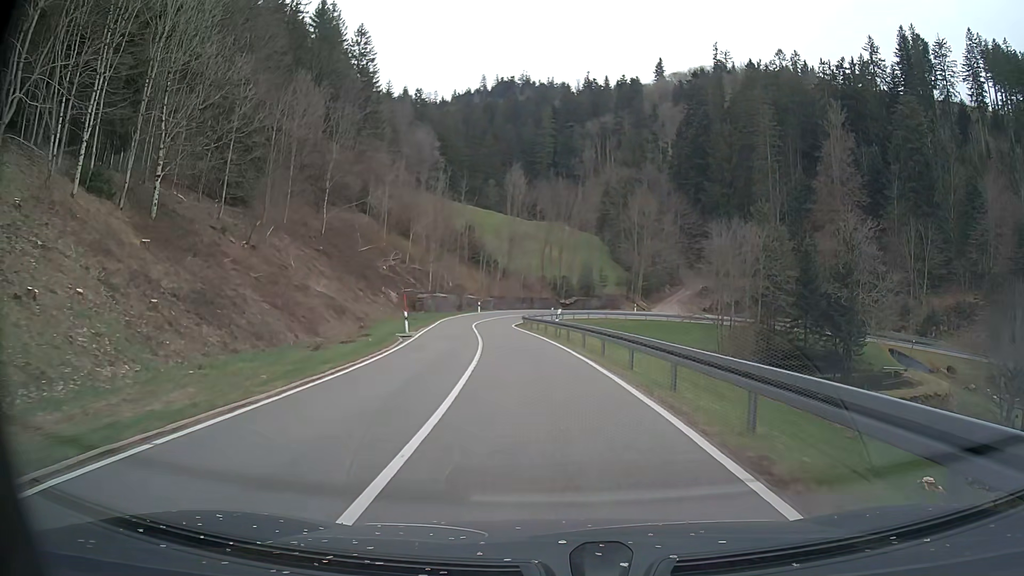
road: tertiary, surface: asphalt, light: Day
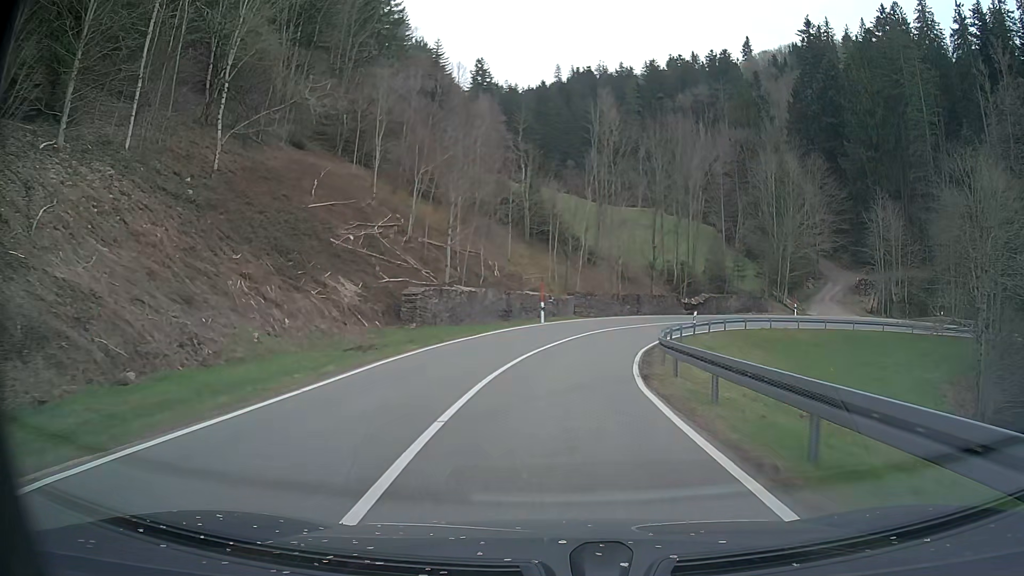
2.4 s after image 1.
(-3.0, +37.1) m; -7°
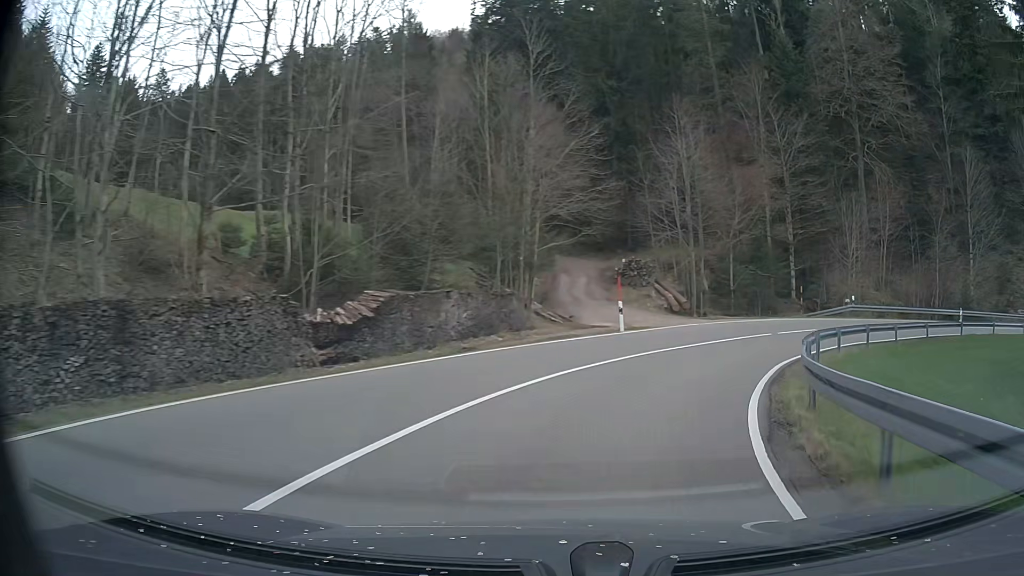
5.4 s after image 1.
(+6.7, +40.7) m; +29°
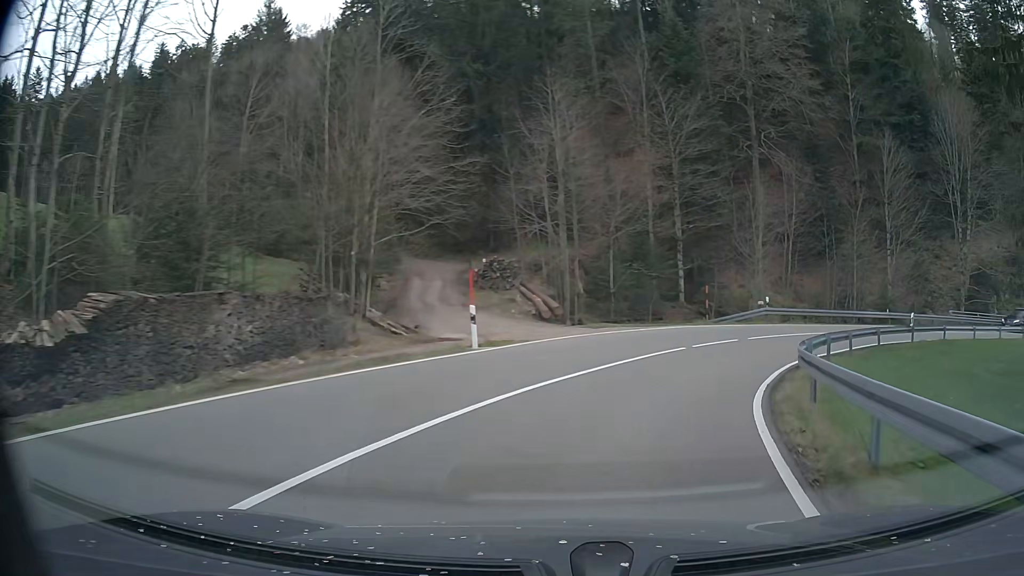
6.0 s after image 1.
(+0.8, +7.5) m; +12°
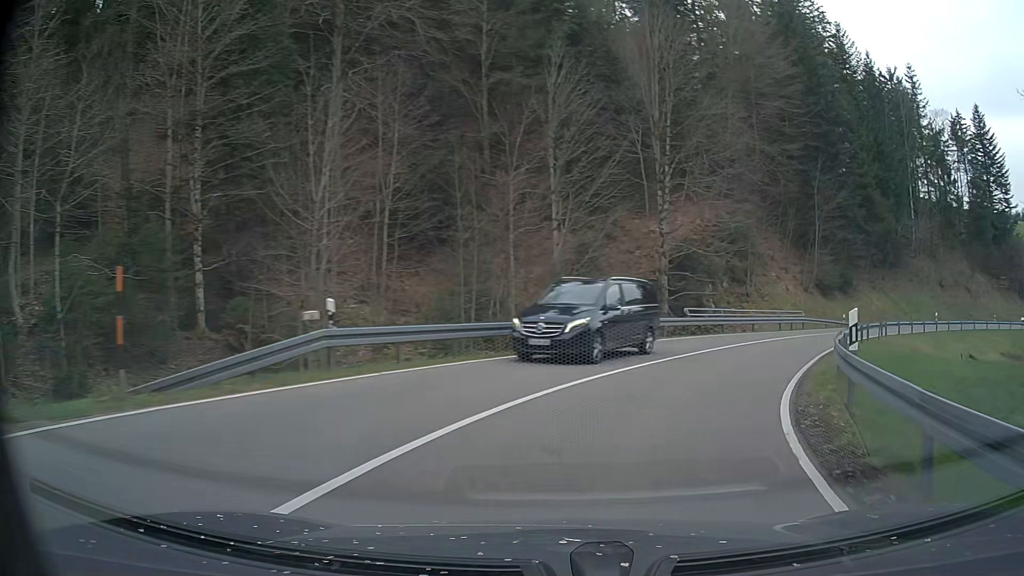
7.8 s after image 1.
(+6.5, +21.0) m; +35°
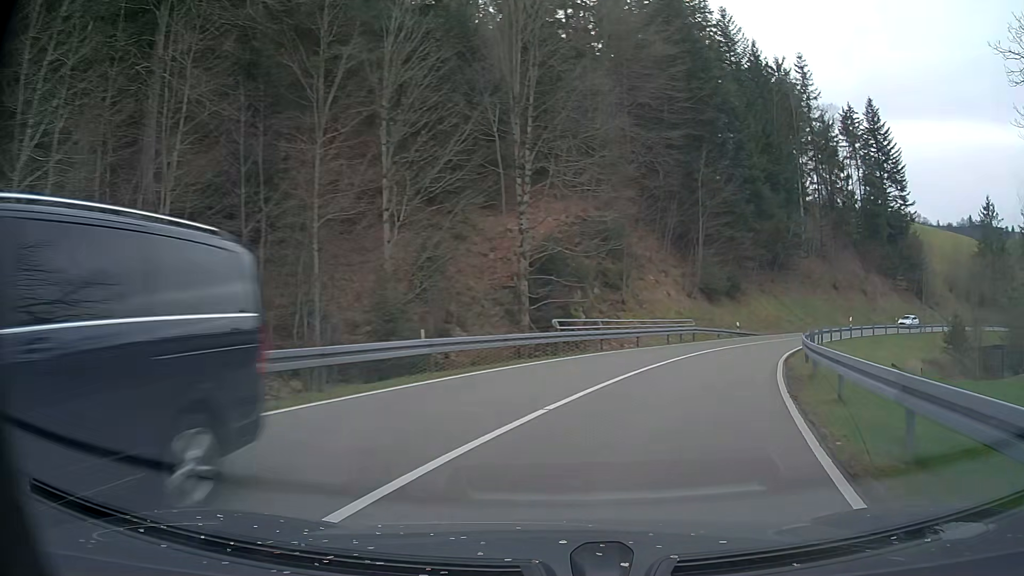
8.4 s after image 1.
(+0.7, +7.3) m; +12°
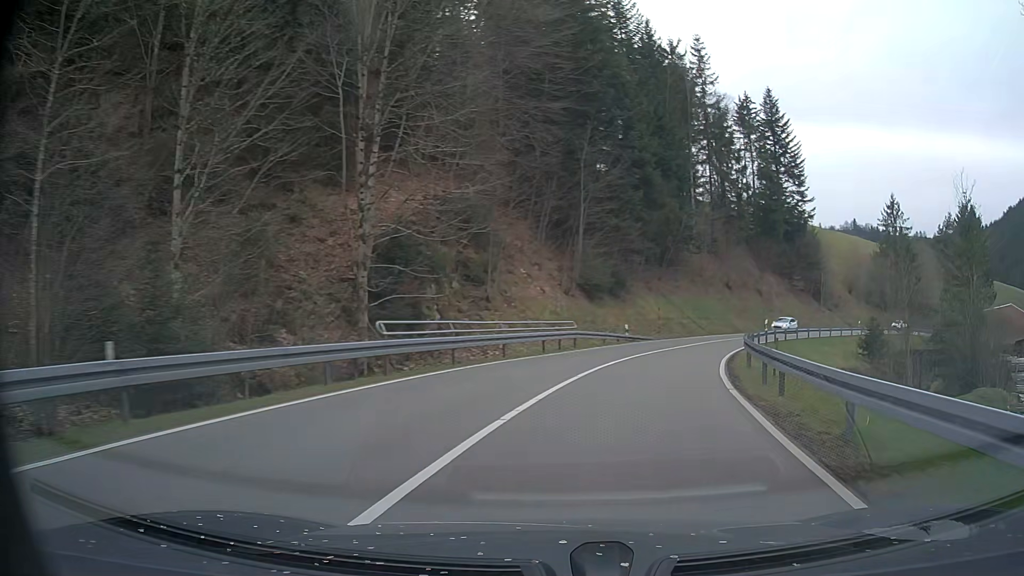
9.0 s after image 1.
(+0.6, +7.3) m; +11°
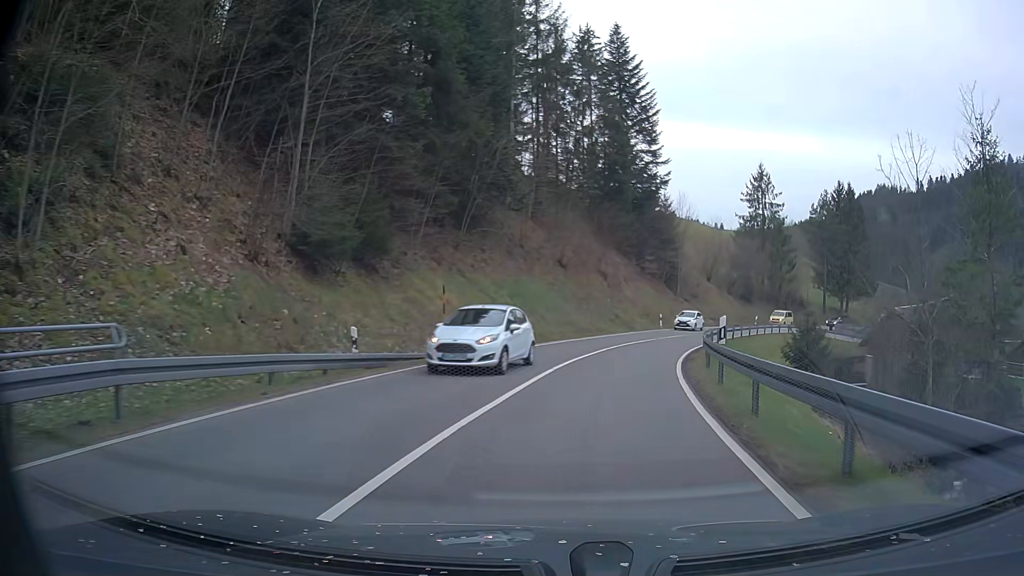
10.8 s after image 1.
(+3.9, +21.9) m; +17°
(0, +10) (+2, +20) (+4, +30) (+8, +39) (+12, +48) (+16, +57) (+22, +66) (+27, +74) (+33, +82) (+40, +89) m
